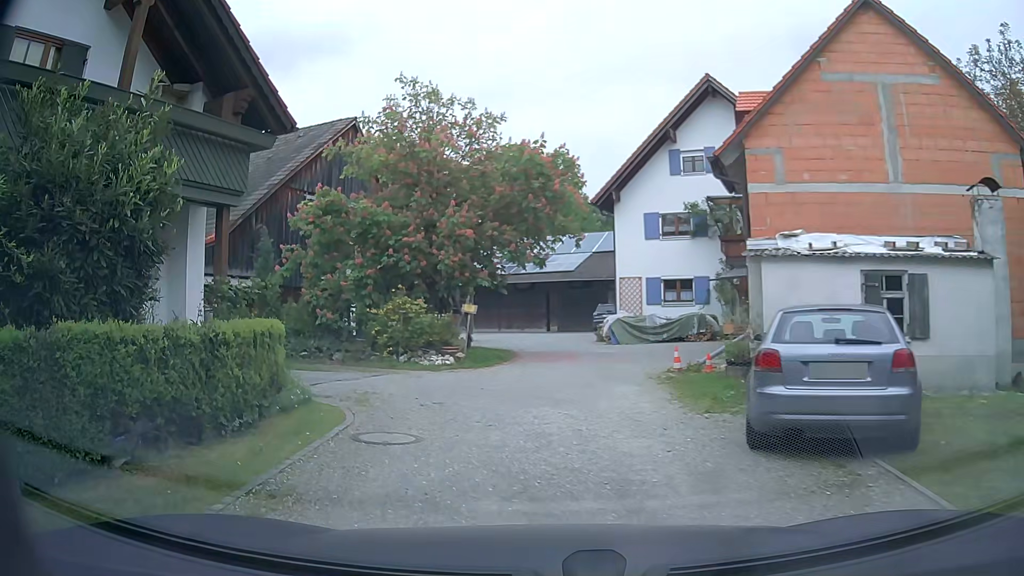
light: Day
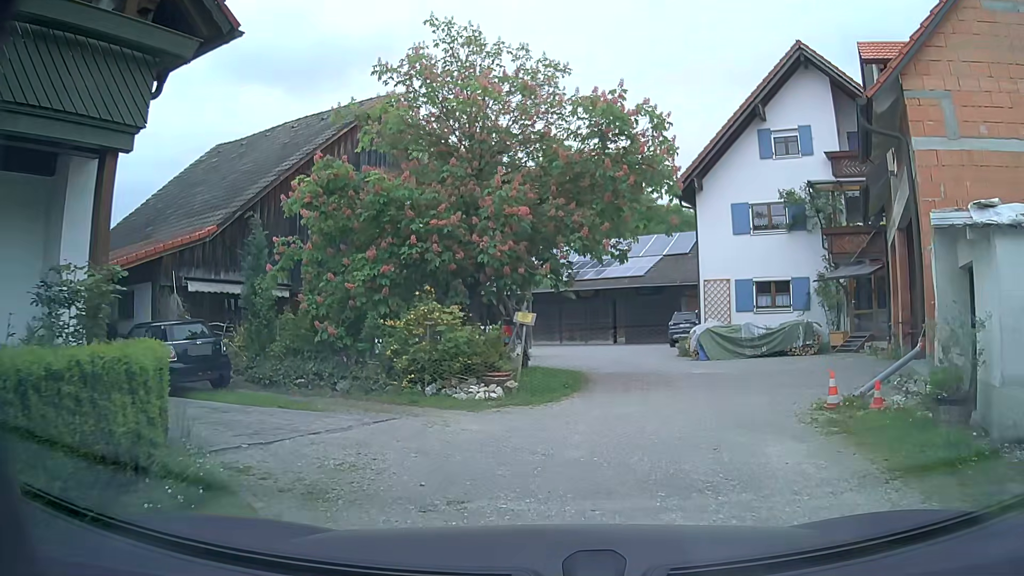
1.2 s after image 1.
(-0.1, +4.6) m; -2°
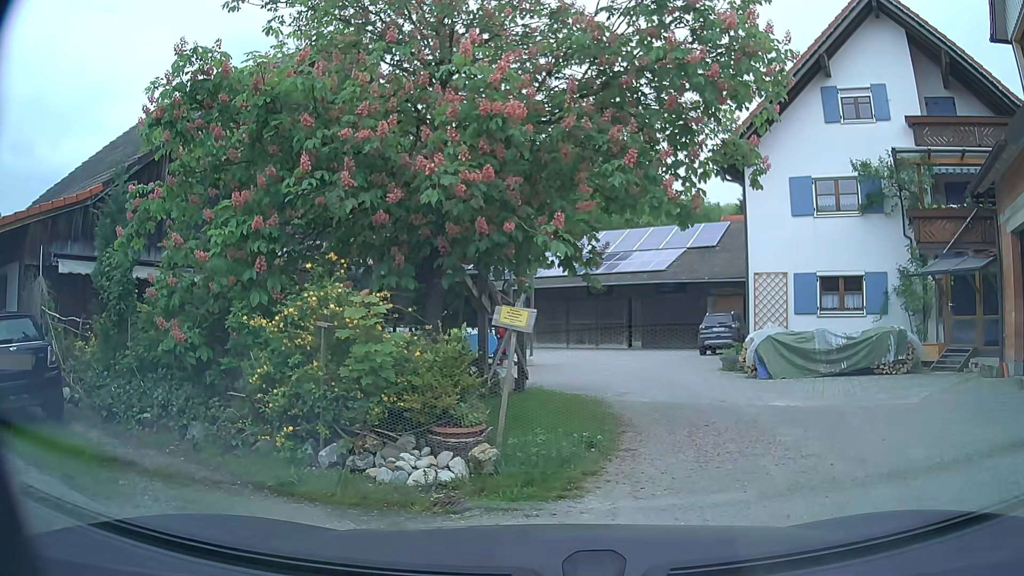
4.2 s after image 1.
(0.0, +5.2) m; -1°
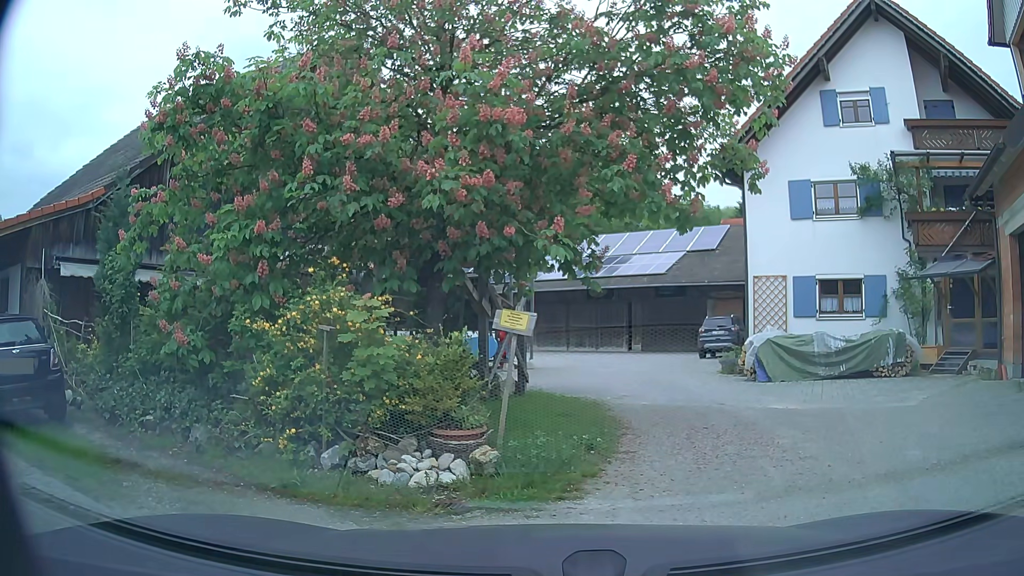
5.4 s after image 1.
(0.0, +0.1) m; 0°
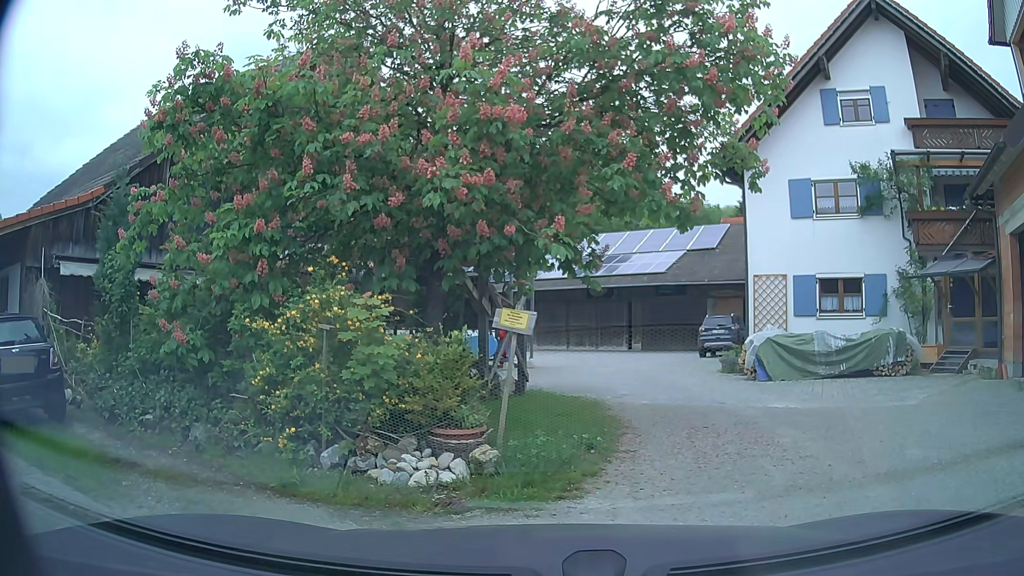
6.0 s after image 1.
(0.0, 0.0) m; 0°
